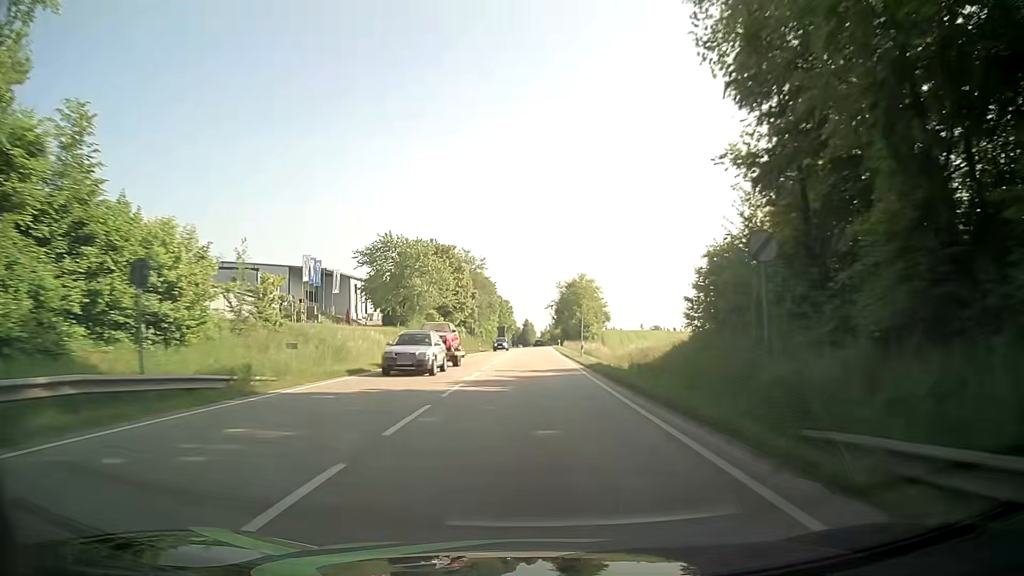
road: primary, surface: asphalt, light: Day
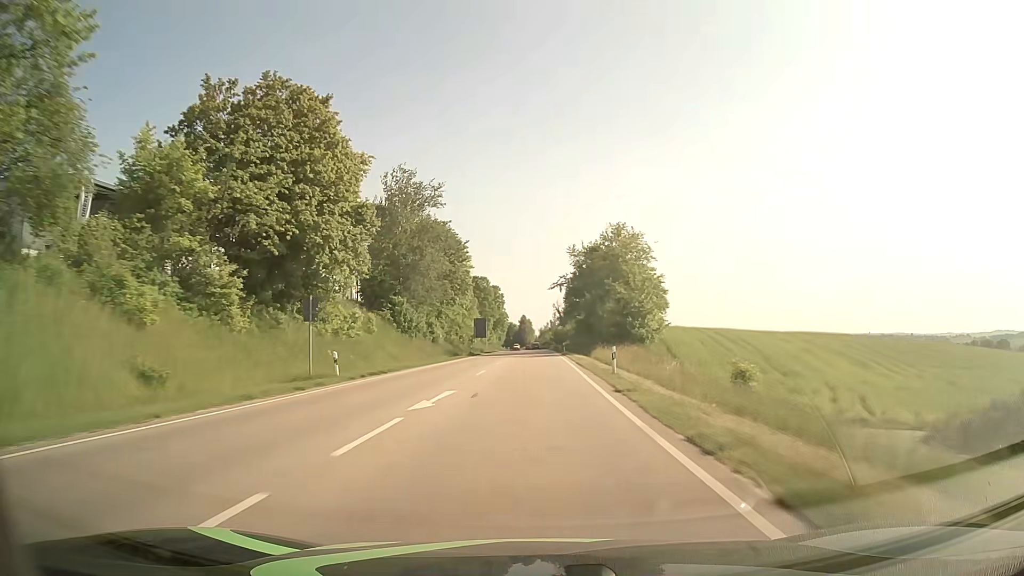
(+0.5, +61.6) m; +1°
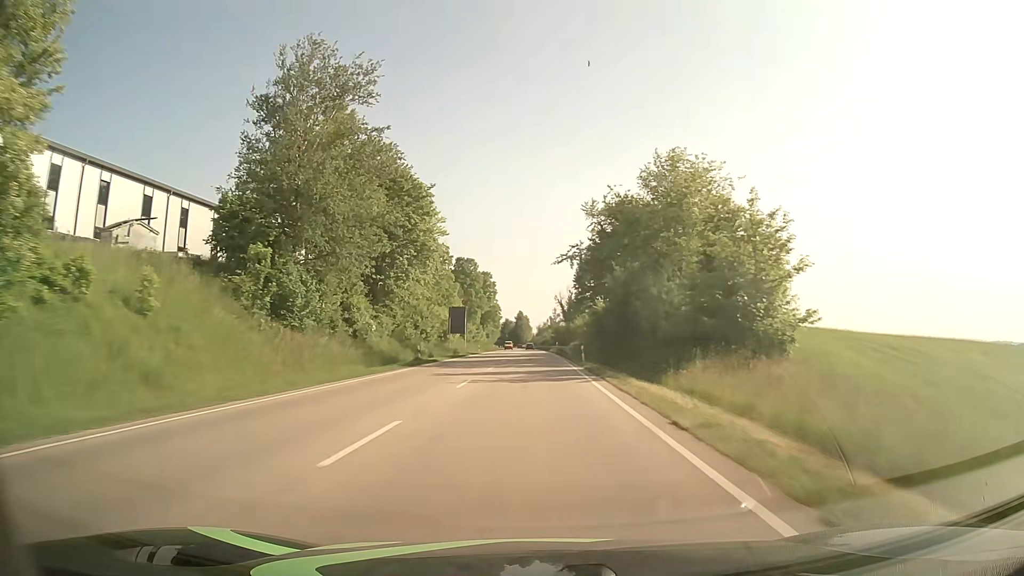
(0.0, +31.1) m; 0°
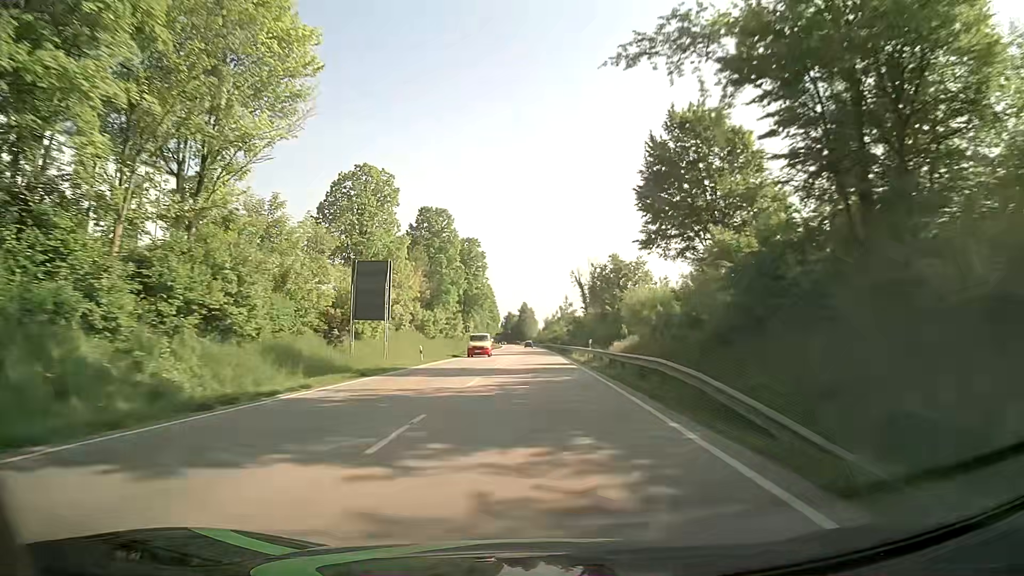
(-0.1, +47.0) m; 0°
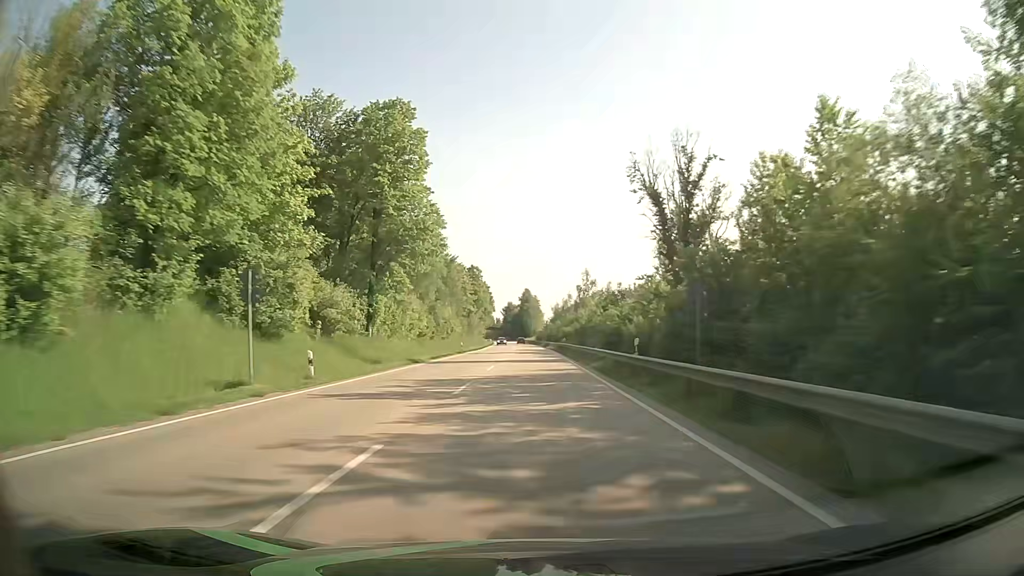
(-0.1, +63.1) m; 0°
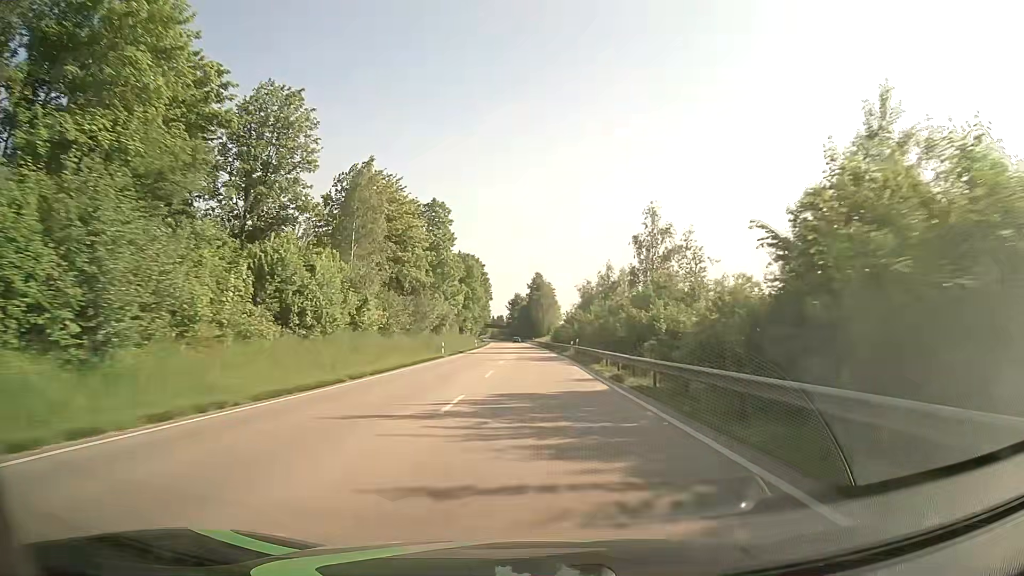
(-0.5, +63.4) m; -1°
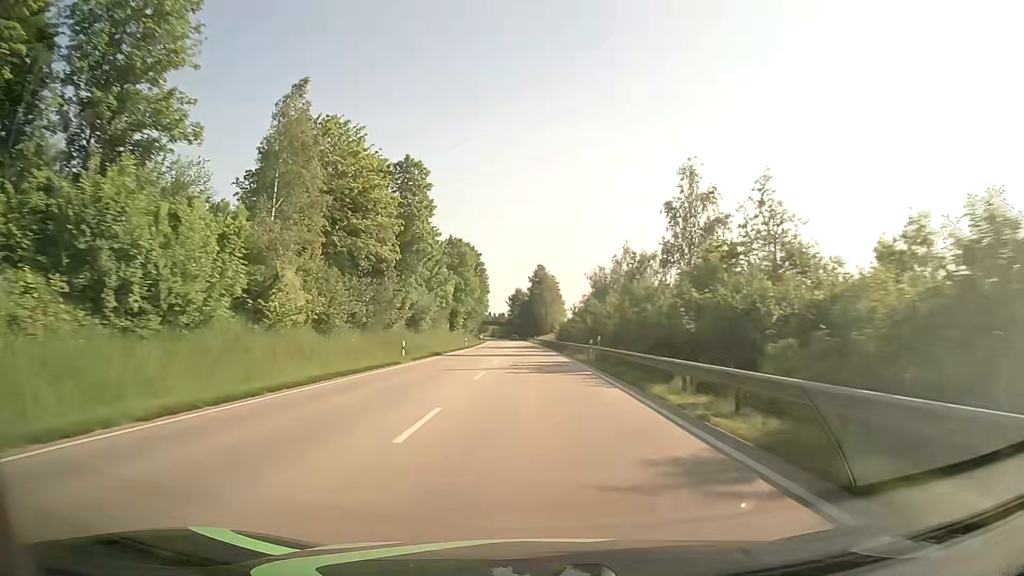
(0.0, +15.8) m; 0°
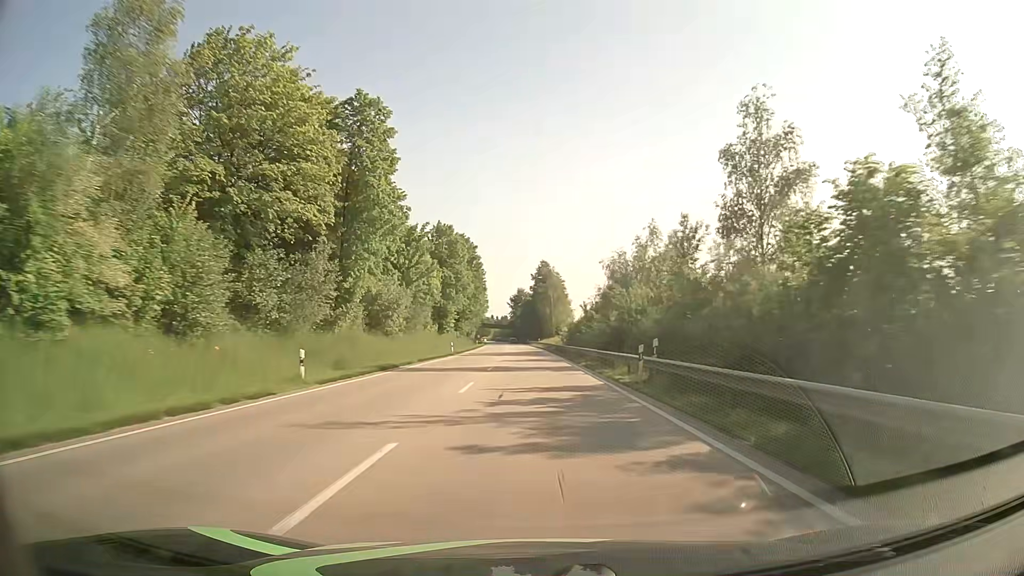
(0.0, +15.9) m; 0°
(0, +10) (0, +20) (0, +30) (0, +40) (0, +50) (-1, +60) (-1, +70) (-1, +80) (-1, +90) (-2, +100) m
